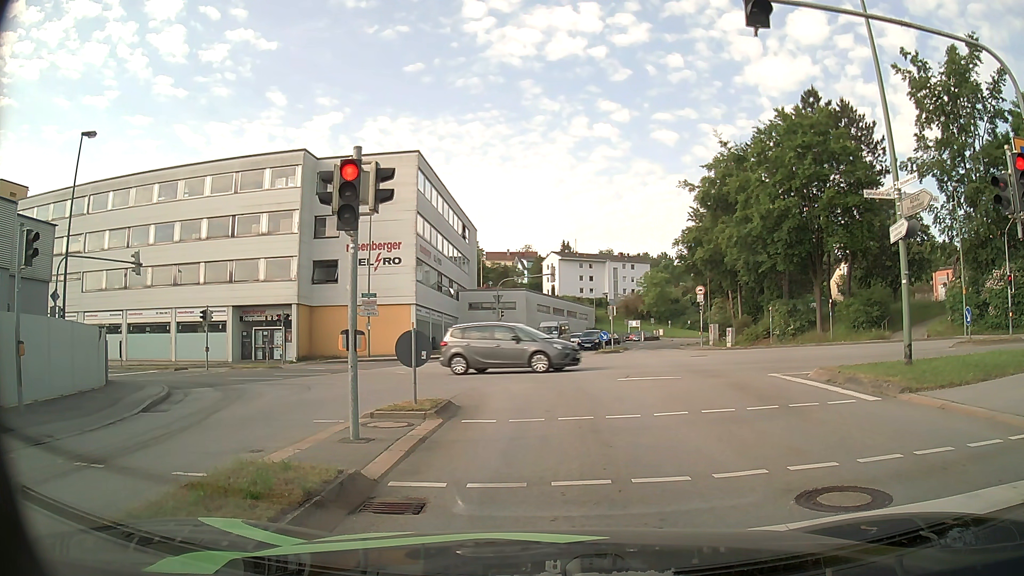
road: tertiary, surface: asphalt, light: Day
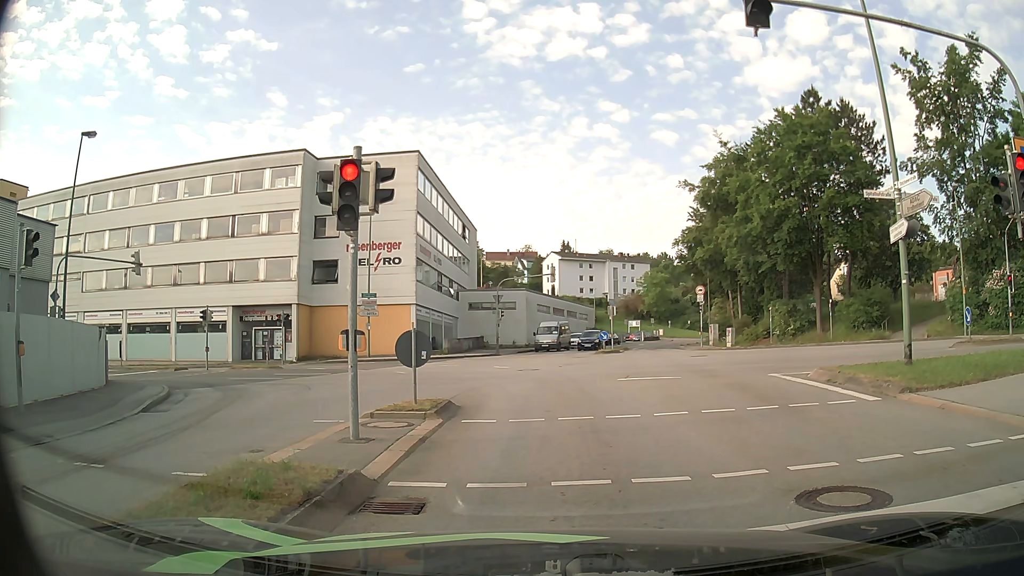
(0.0, 0.0) m; 0°
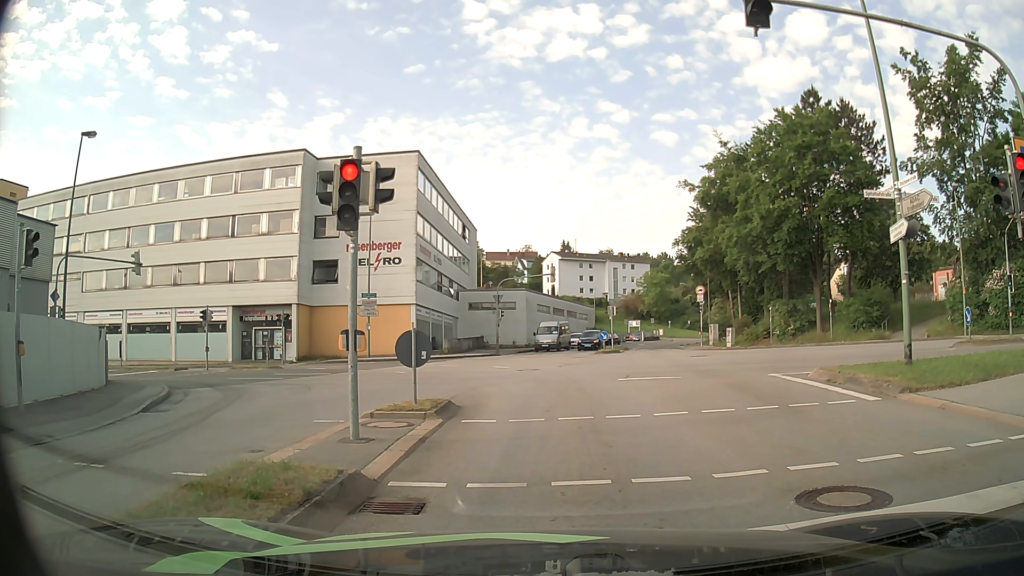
(0.0, 0.0) m; 0°
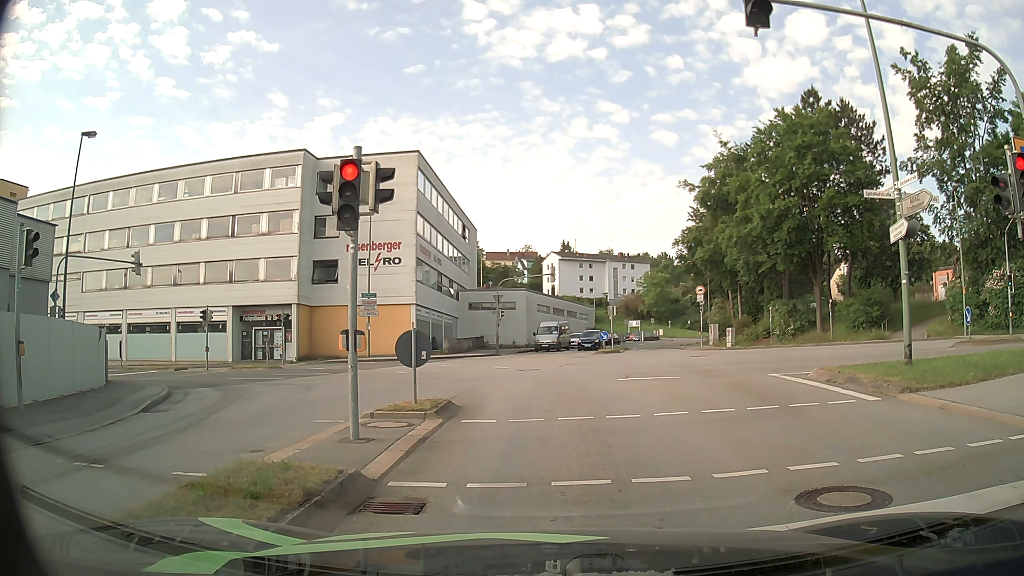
(0.0, 0.0) m; 0°
